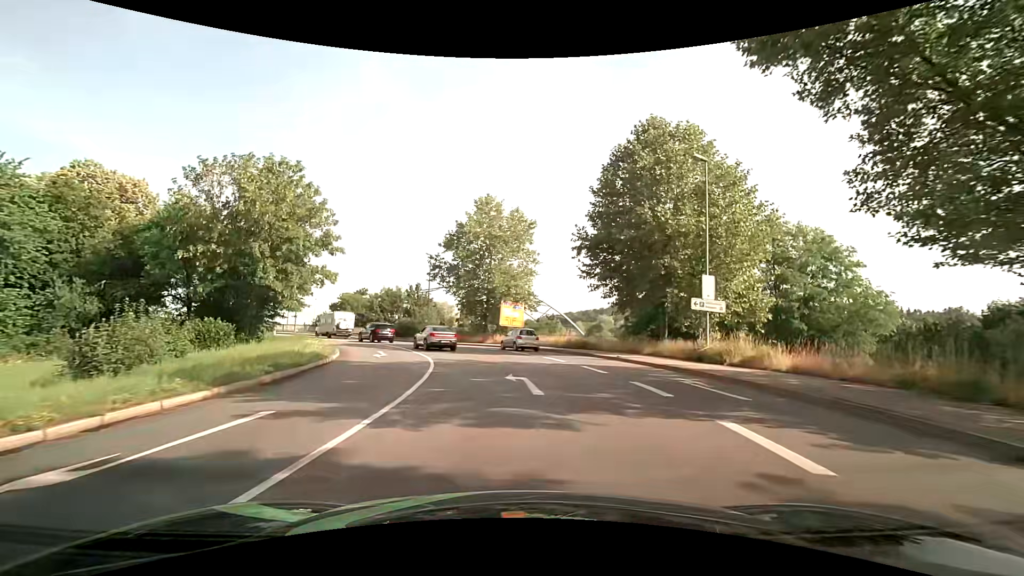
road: primary_link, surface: asphalt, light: Day
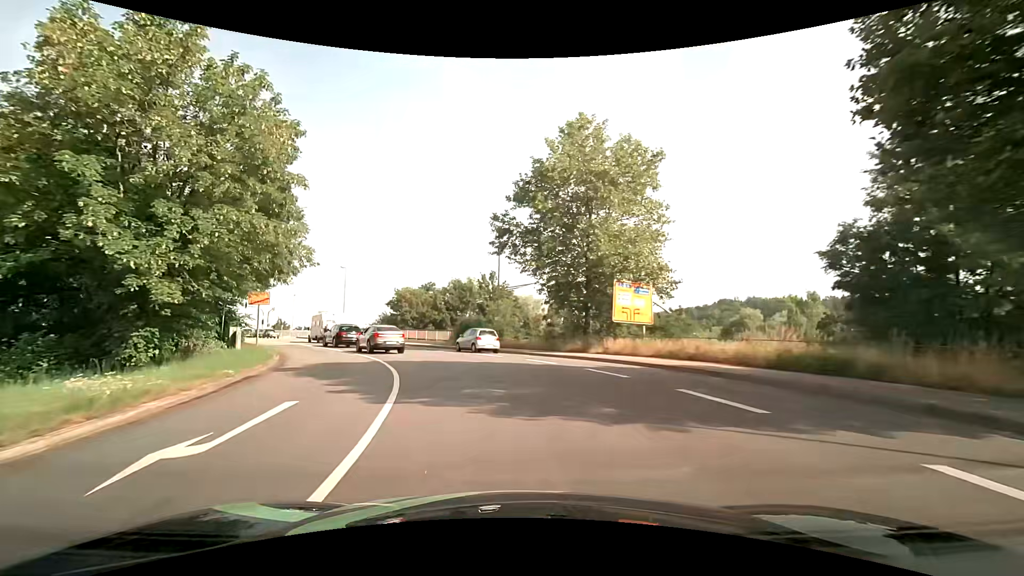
(-1.4, +19.7) m; -10°
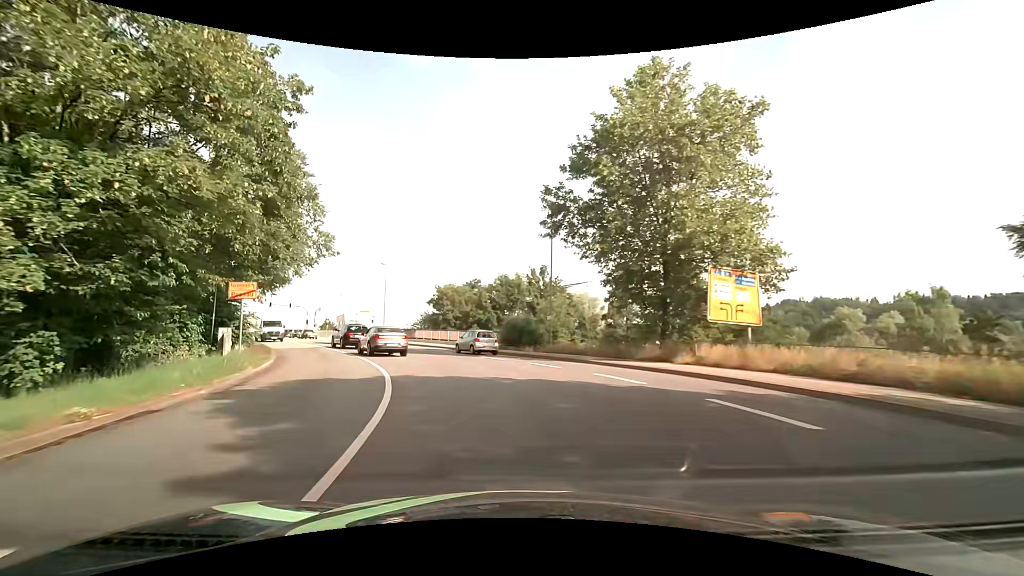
(-0.3, +6.4) m; -6°
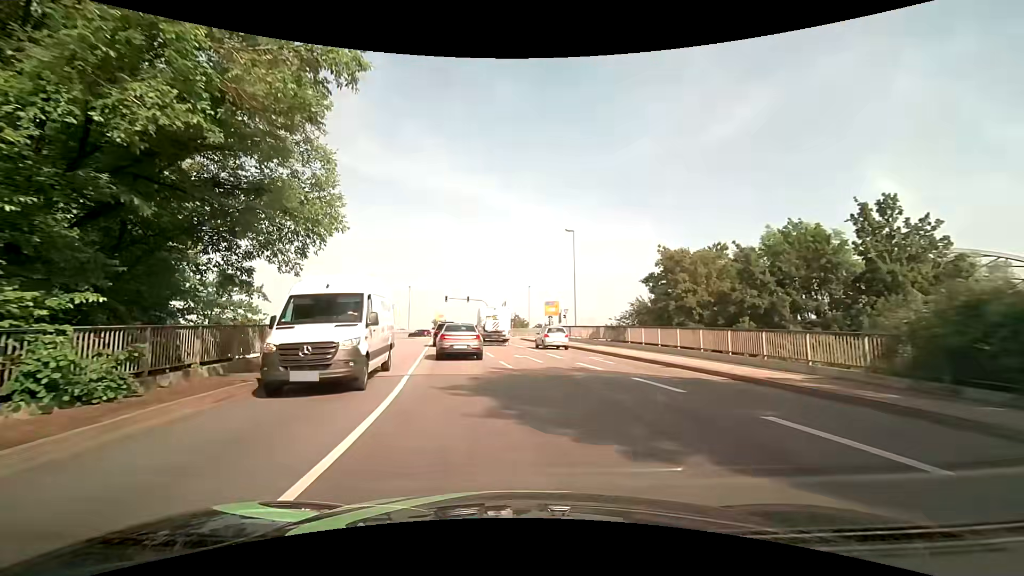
(-4.7, +22.9) m; -24°
(0, +10) (-2, +20) (-3, +30) (-4, +40) (-6, +50) (-7, +60) (-9, +69) (-11, +79) (-17, +87) (-27, +90) m
